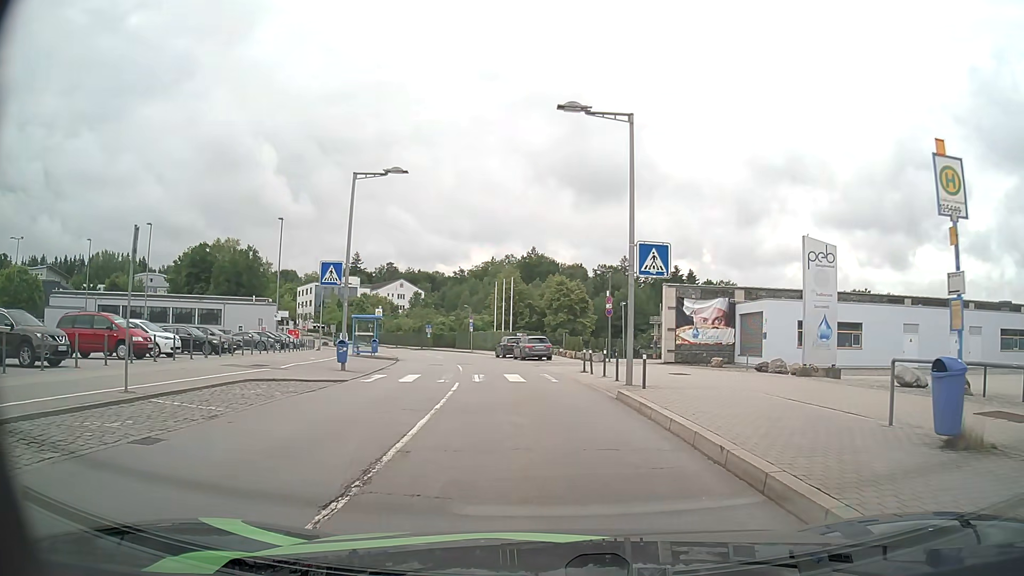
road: residential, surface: asphalt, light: Day
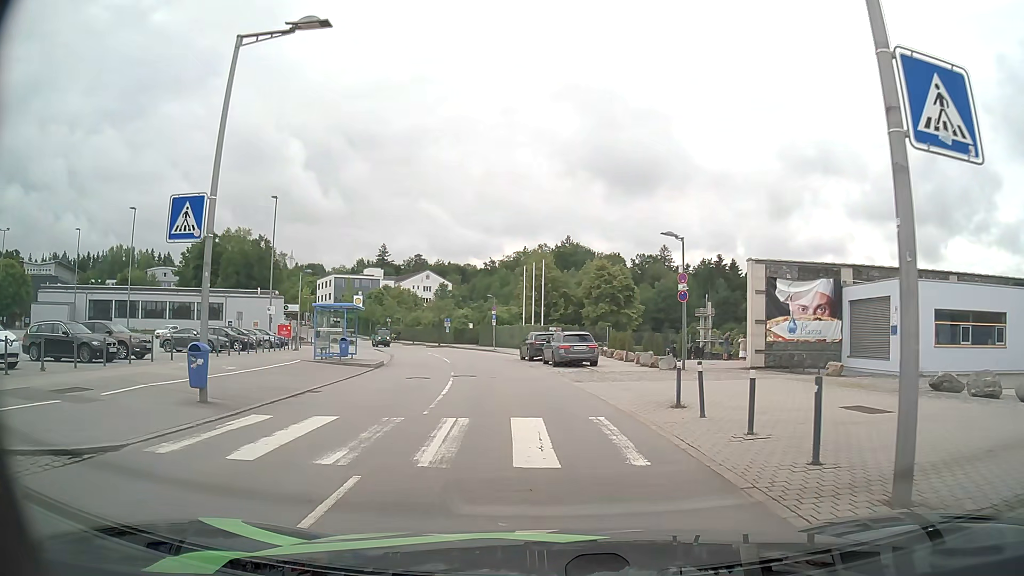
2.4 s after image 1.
(-0.3, +12.3) m; -3°
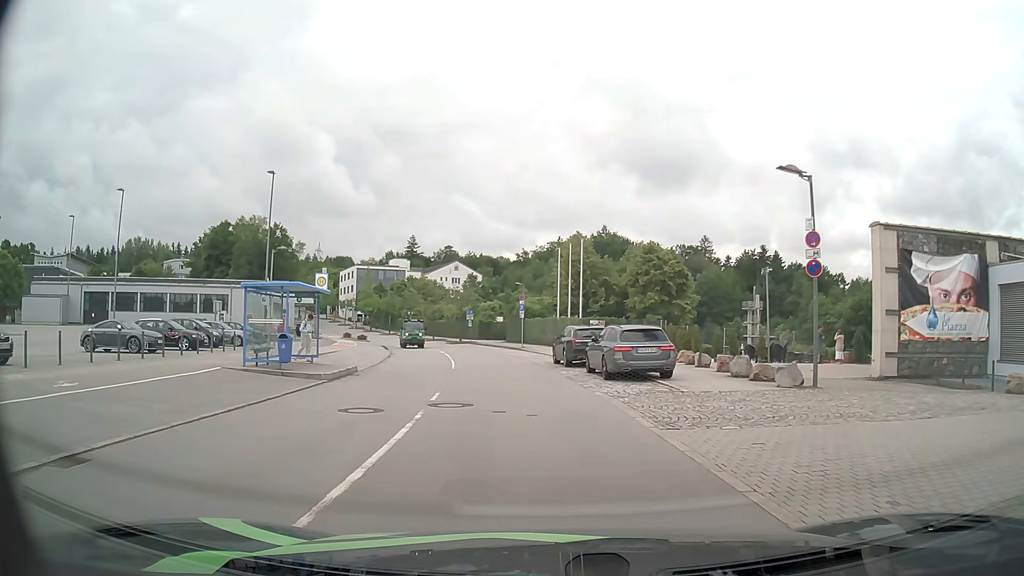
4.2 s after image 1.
(-0.3, +10.2) m; -3°
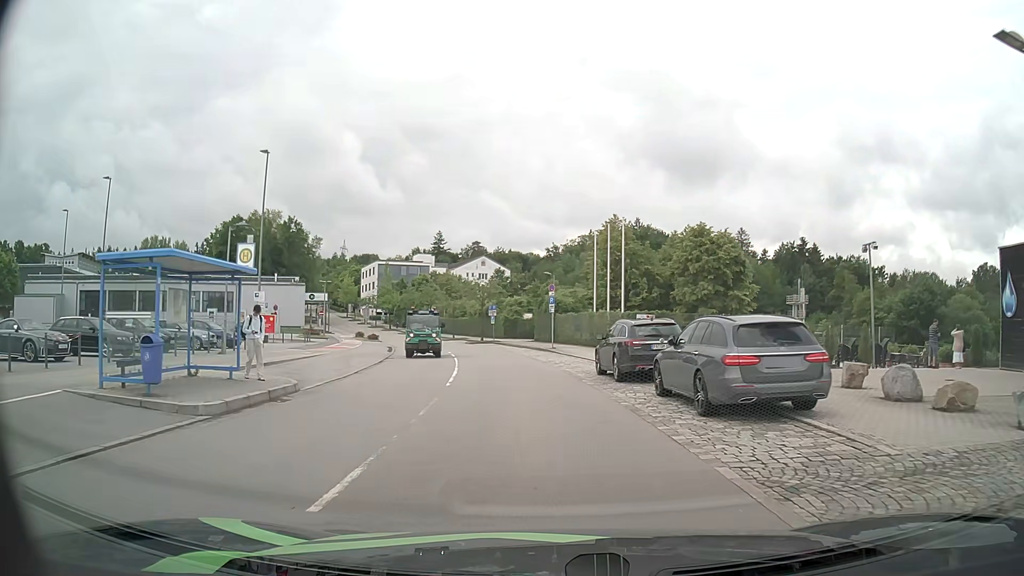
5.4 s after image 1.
(-0.2, +8.4) m; -3°
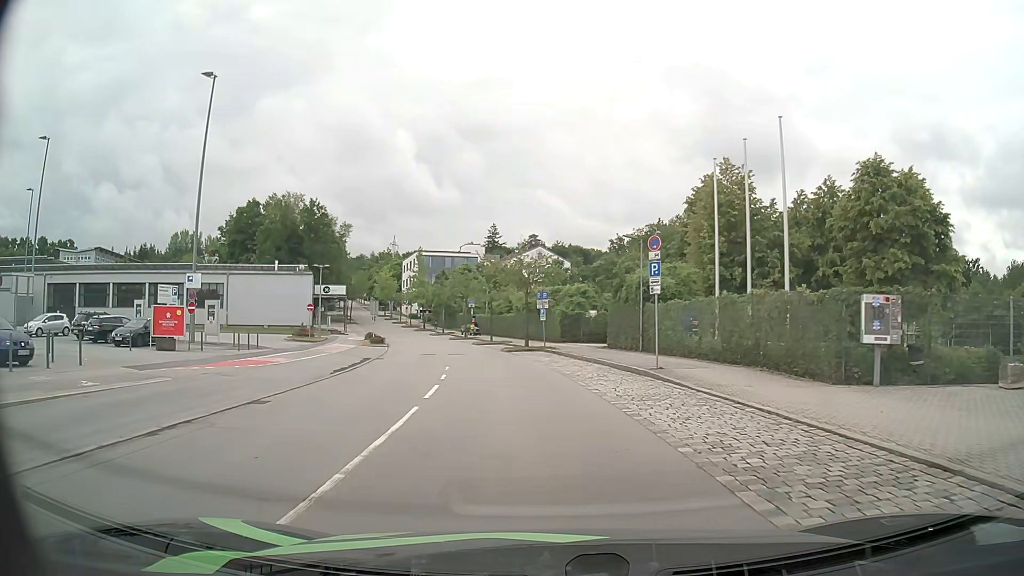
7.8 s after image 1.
(-0.9, +20.2) m; -5°
(0, +10) (-1, +20) (-2, +30) (-4, +40) (-6, +49) (-9, +59) (-12, +69) (-15, +78) (-18, +88) (-21, +97) m
